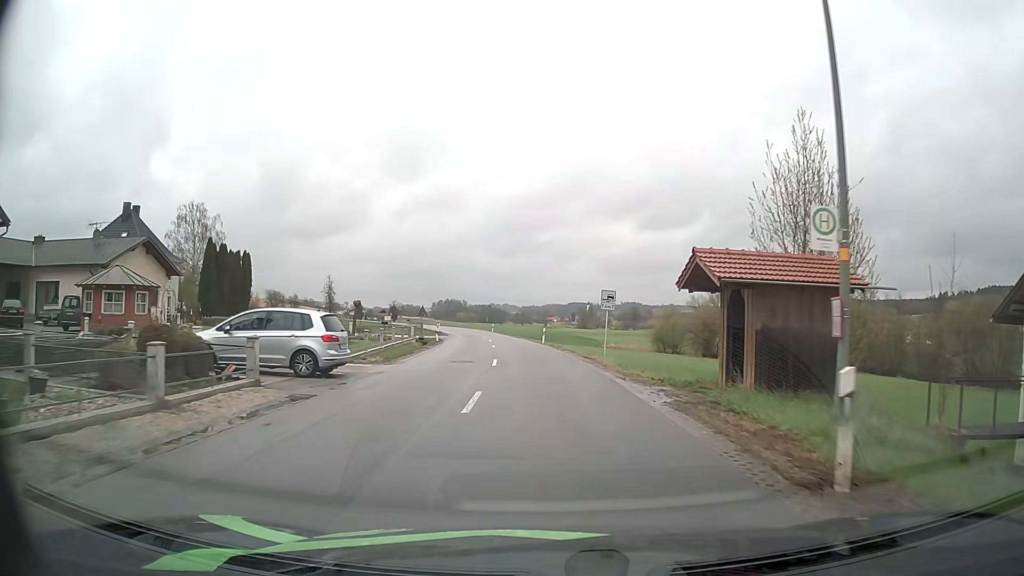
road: secondary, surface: asphalt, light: Day
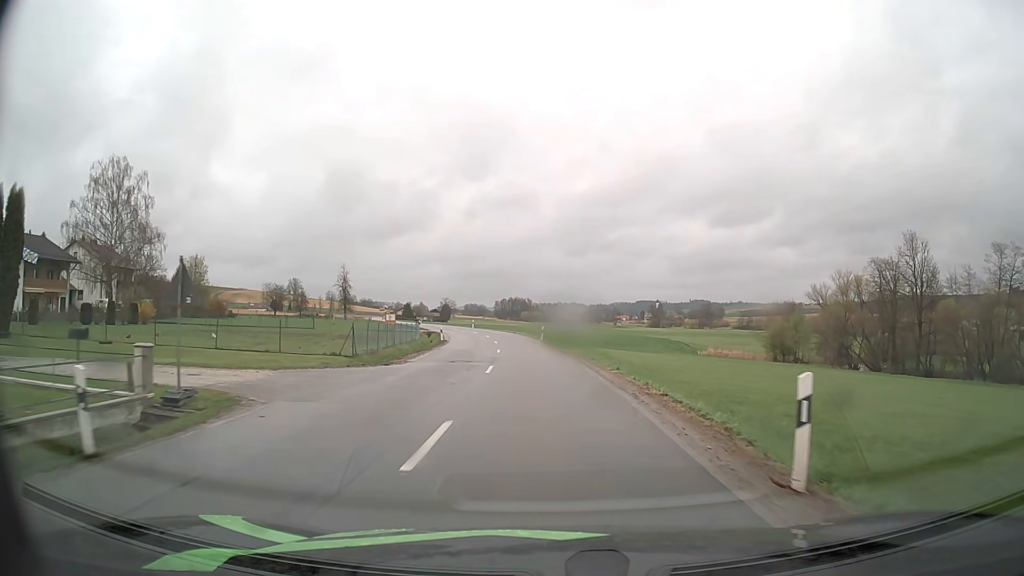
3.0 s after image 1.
(-1.8, +39.4) m; -5°
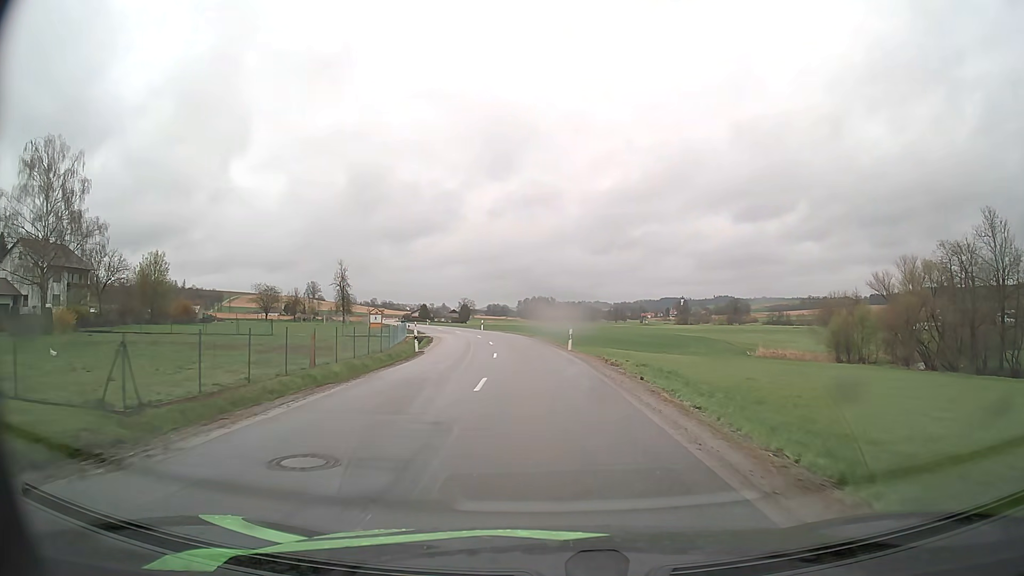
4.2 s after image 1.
(-0.3, +16.4) m; -2°
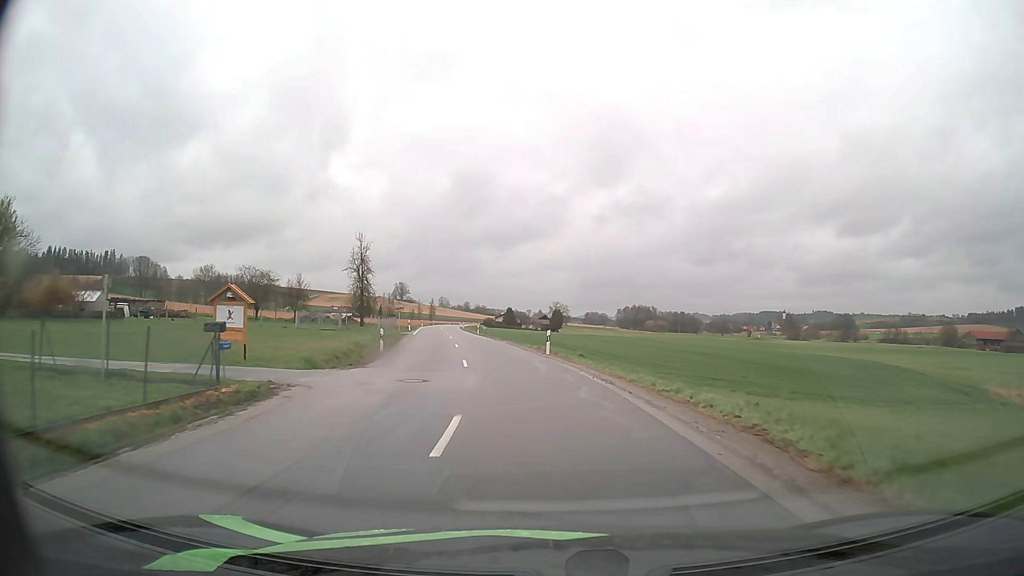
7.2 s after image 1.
(-2.4, +41.6) m; -8°
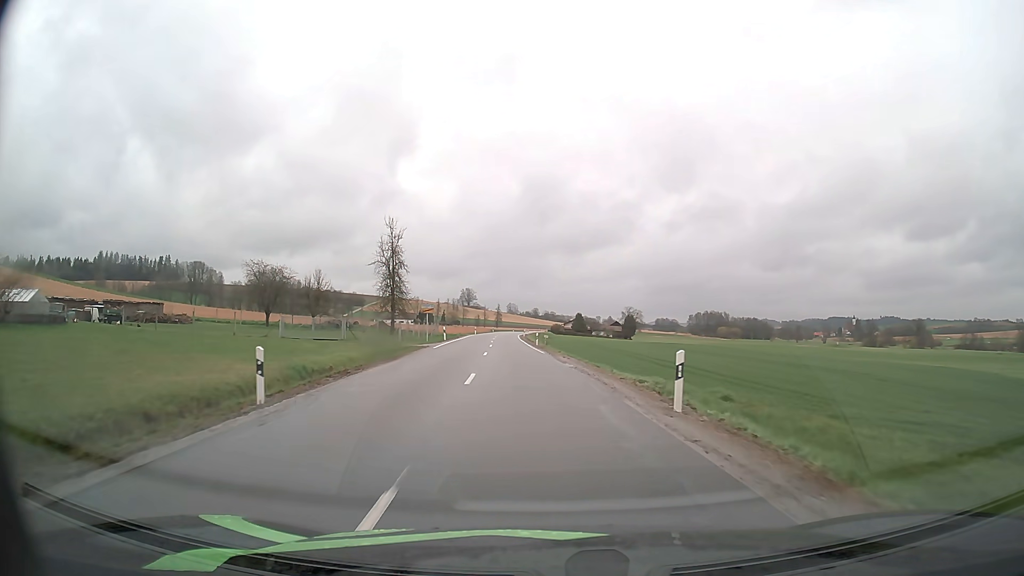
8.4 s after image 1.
(-0.9, +17.5) m; -6°
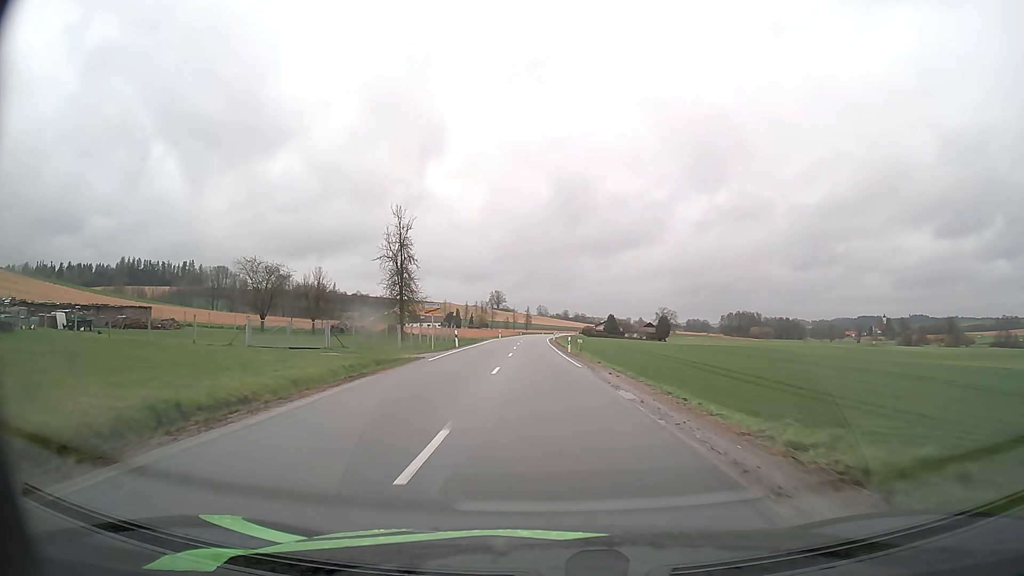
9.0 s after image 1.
(-0.2, +9.2) m; -3°
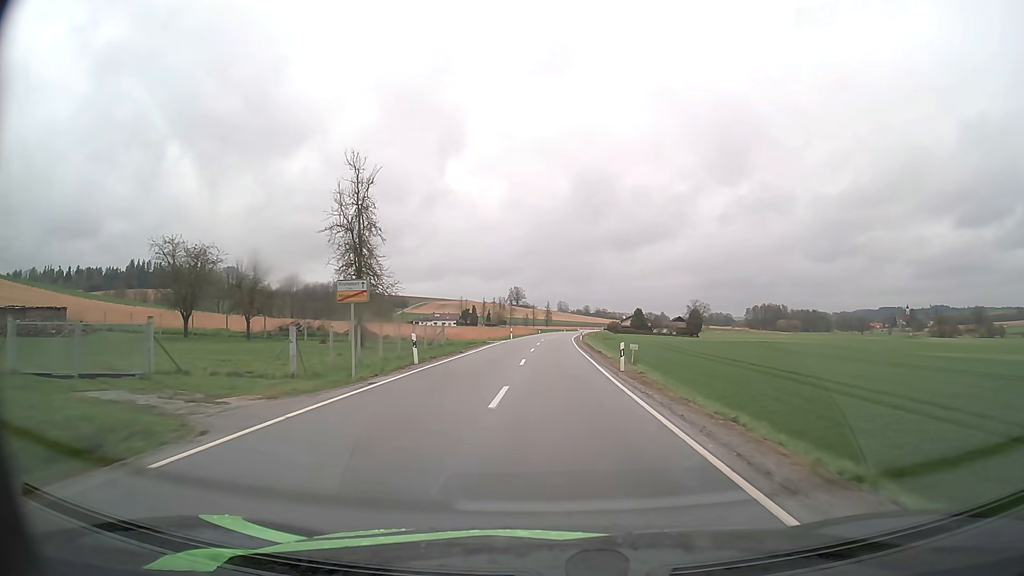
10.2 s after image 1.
(-0.5, +19.1) m; -2°
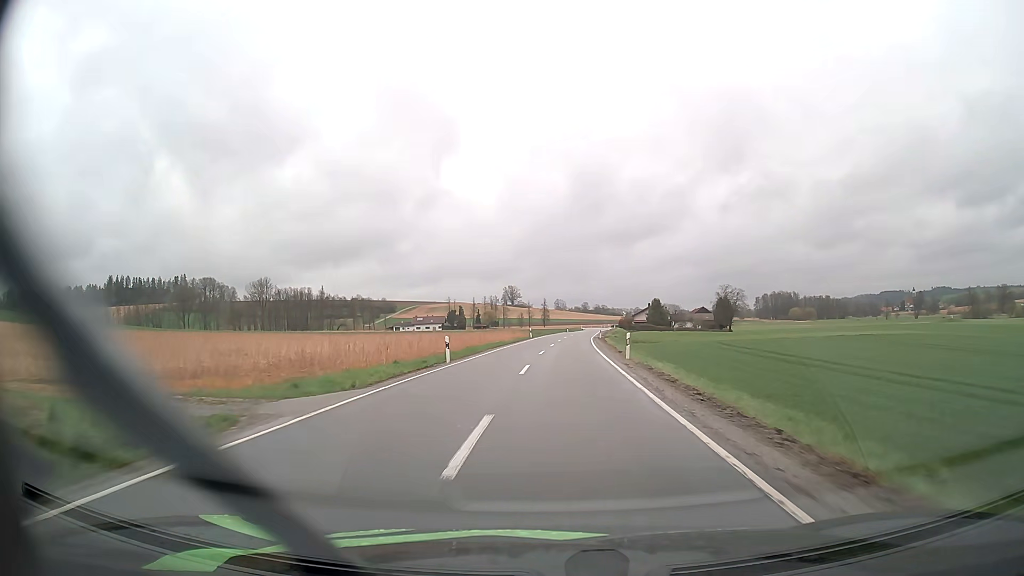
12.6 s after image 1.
(0.0, +40.9) m; 0°
(0, +10) (0, +20) (+1, +30) (+1, +40) (+2, +50) (+2, +60) (+3, +70) (+4, +80) (+5, +90) (+6, +100) m
